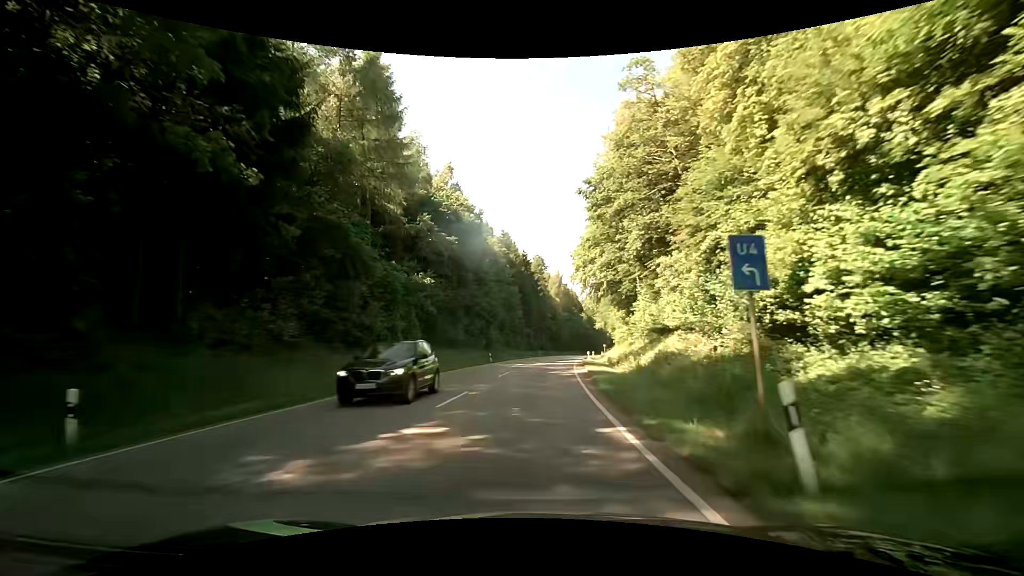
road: secondary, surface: asphalt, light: Day
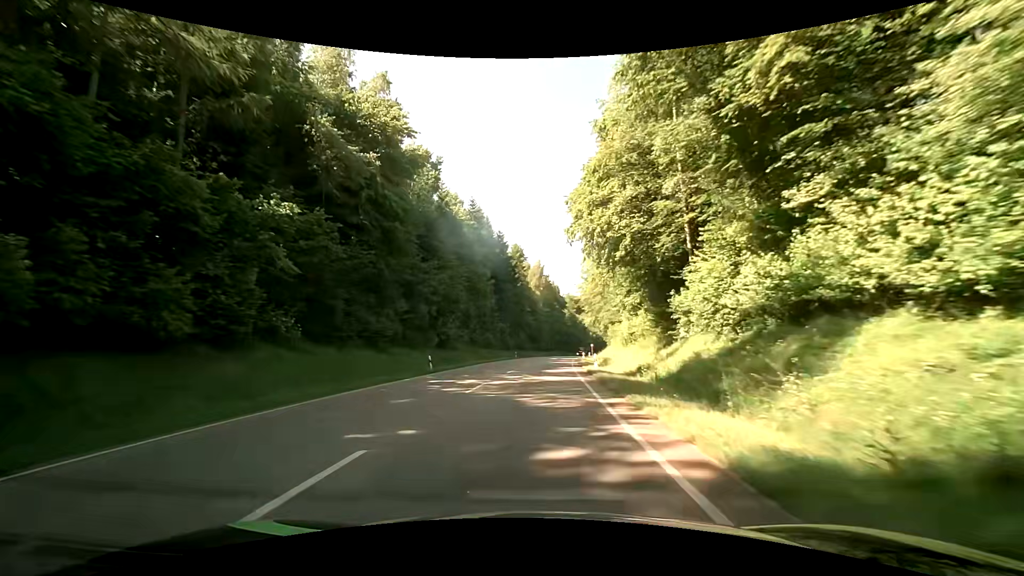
(+0.7, +21.2) m; +3°
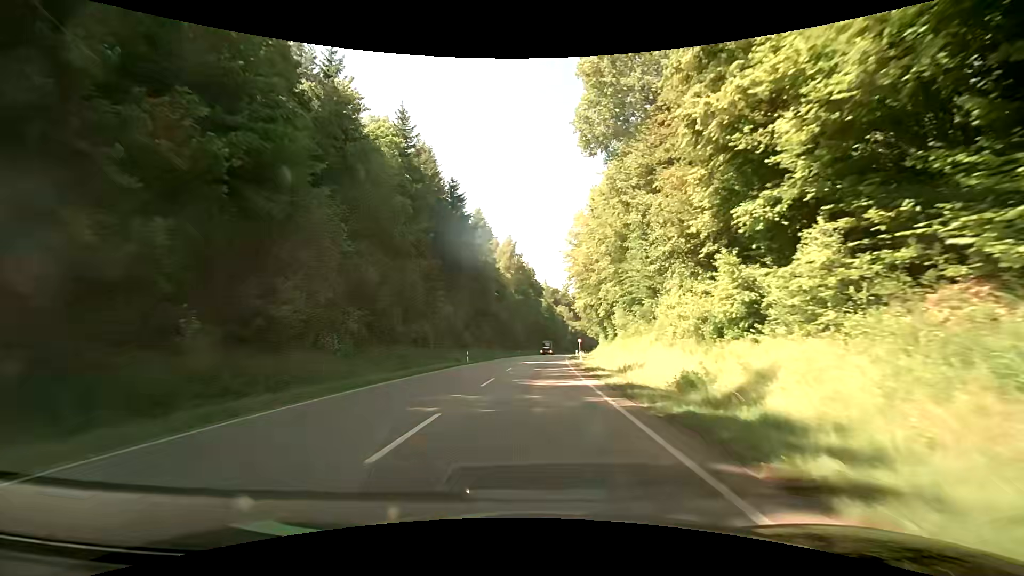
(+0.7, +31.7) m; +3°
(0, +10) (0, +20) (+1, +30) (+1, +40) (+2, +50) (+2, +60) (+3, +70) (+4, +80) (+5, +90) (+6, +100) m
